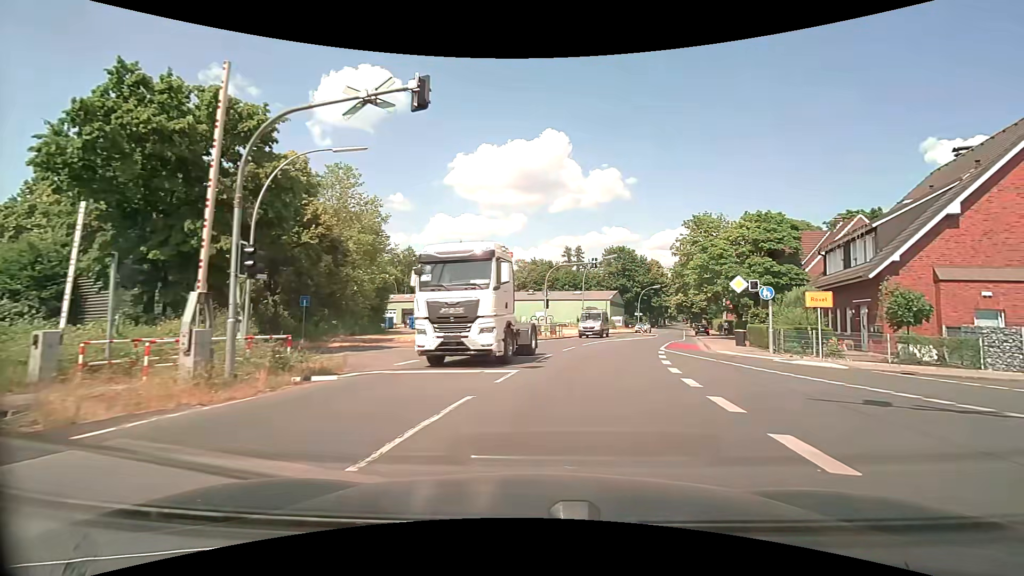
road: secondary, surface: asphalt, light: Day
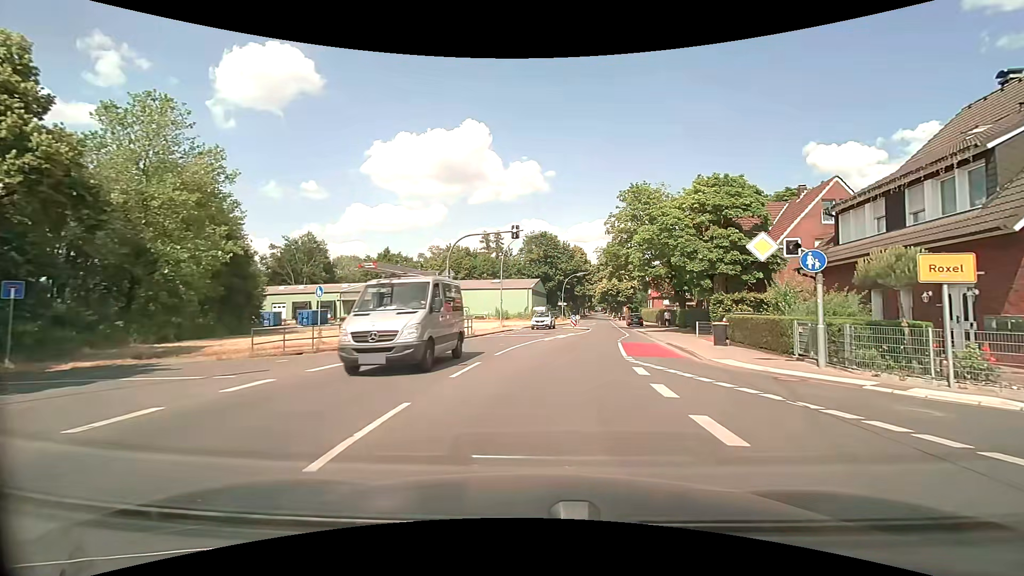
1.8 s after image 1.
(+1.1, +11.5) m; +9°
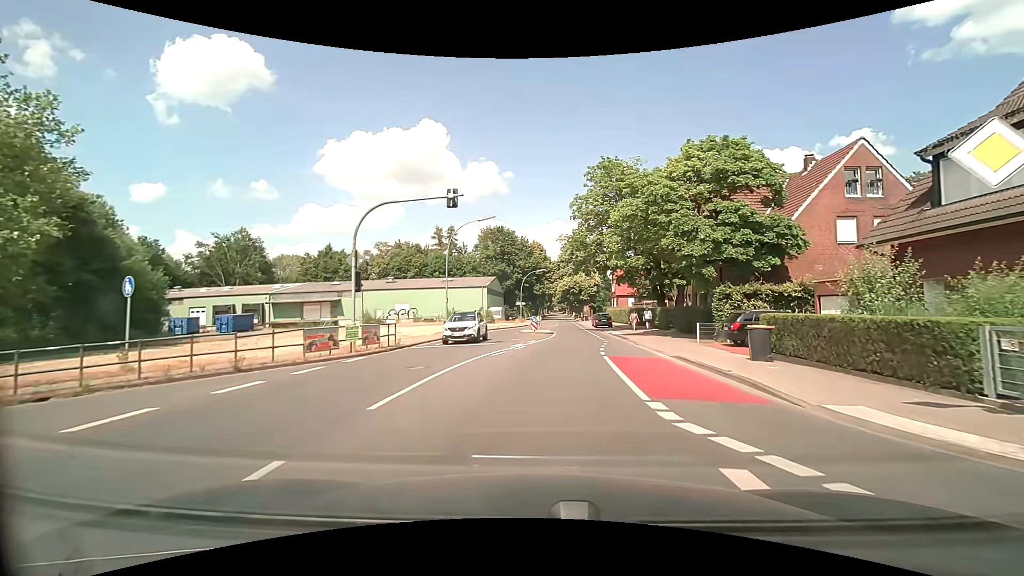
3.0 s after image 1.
(+0.4, +8.6) m; +5°
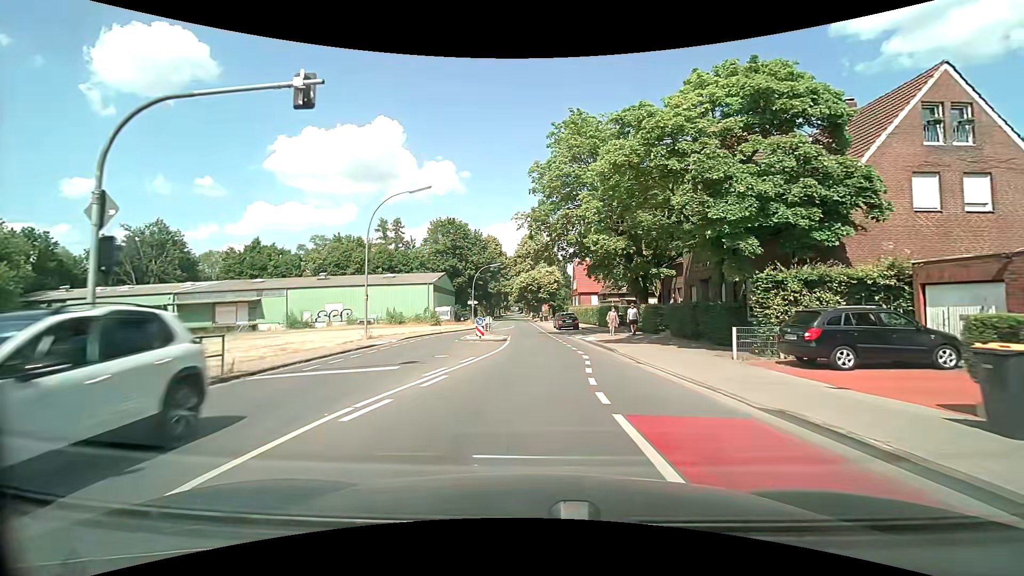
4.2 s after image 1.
(+0.4, +9.6) m; +5°
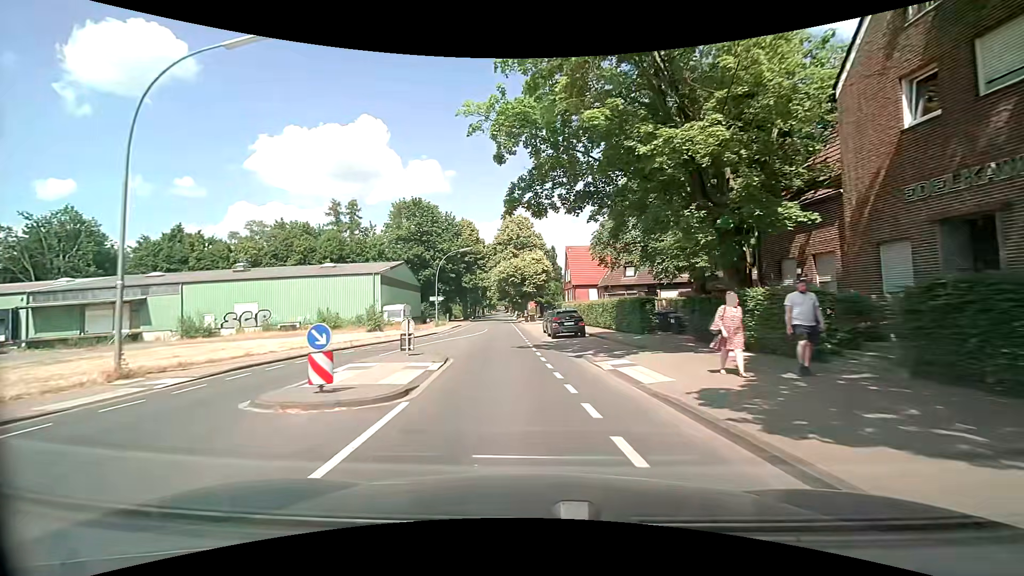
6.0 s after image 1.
(+0.5, +17.5) m; +2°
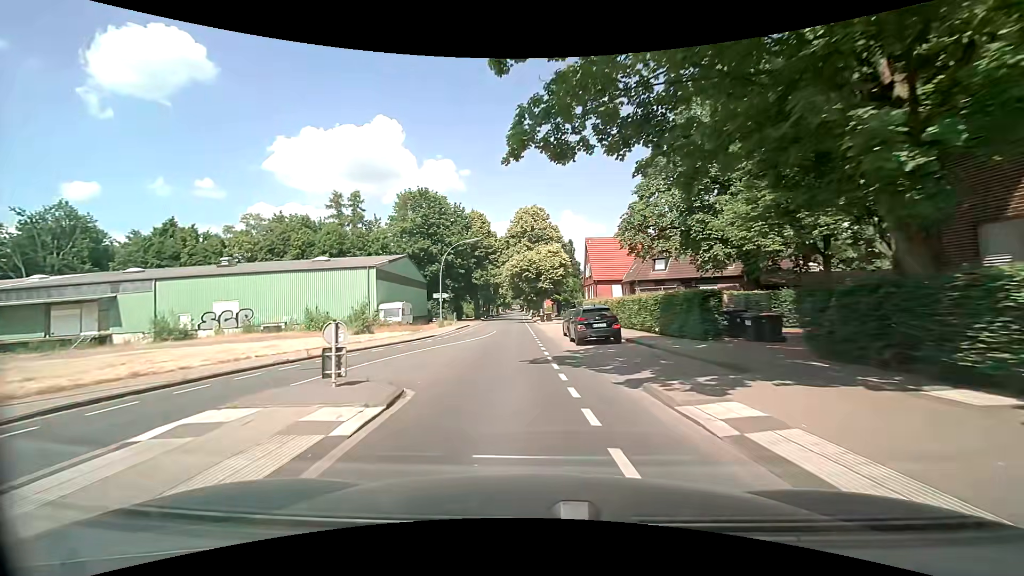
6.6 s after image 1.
(-0.1, +6.6) m; -2°
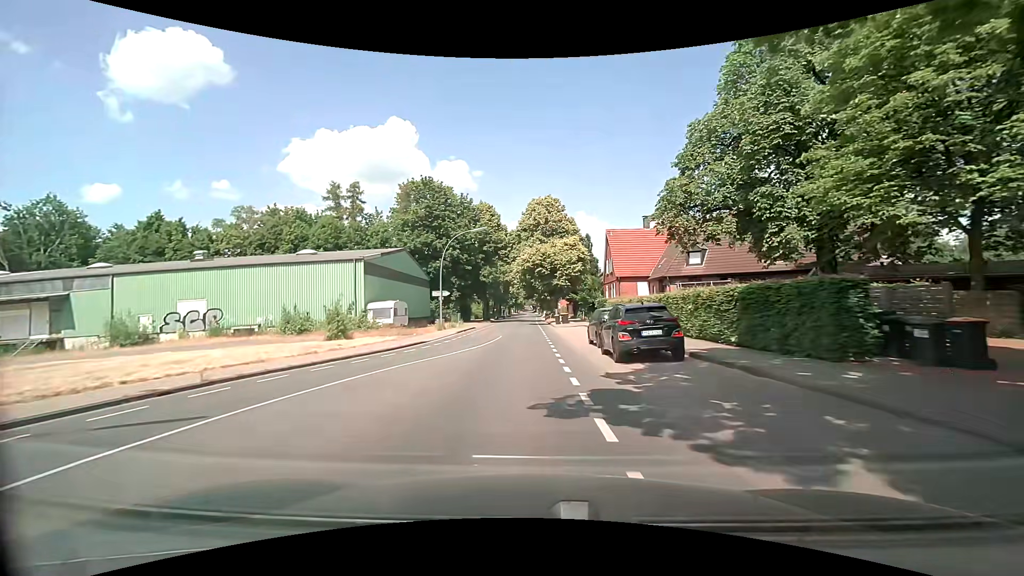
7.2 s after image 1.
(-0.1, +6.8) m; -1°
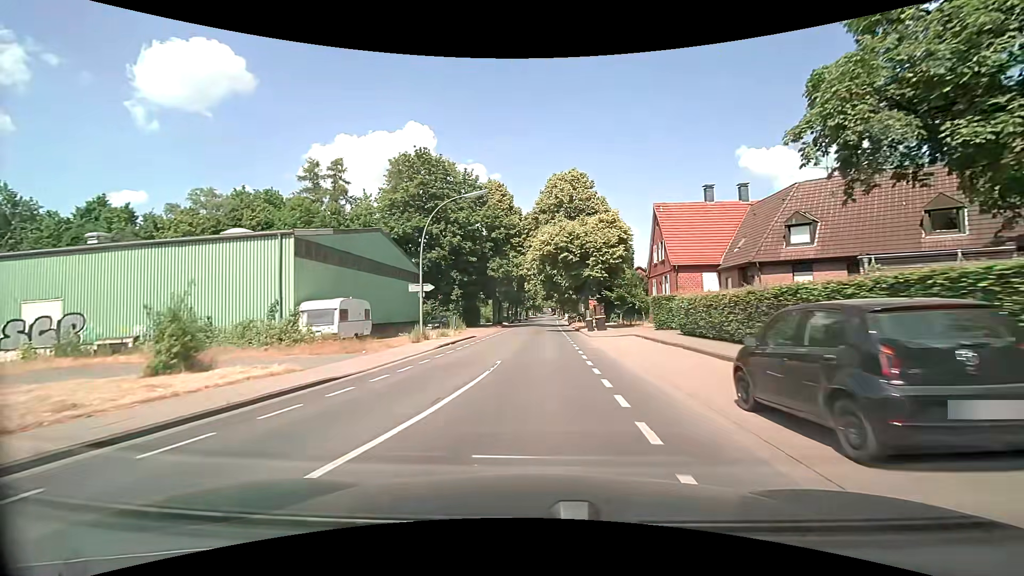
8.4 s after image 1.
(-0.4, +14.2) m; -2°
(0, +10) (0, +20) (0, +30) (0, +40) (+1, +50) (+1, +60) (+1, +70) (+2, +80) (+2, +90) (+3, +100) m
